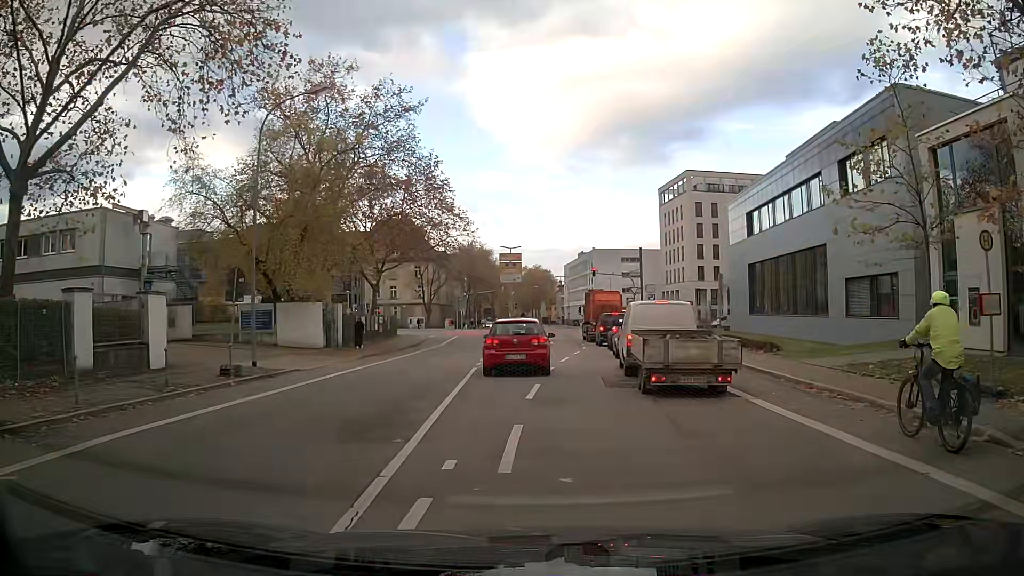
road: tertiary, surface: asphalt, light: Day
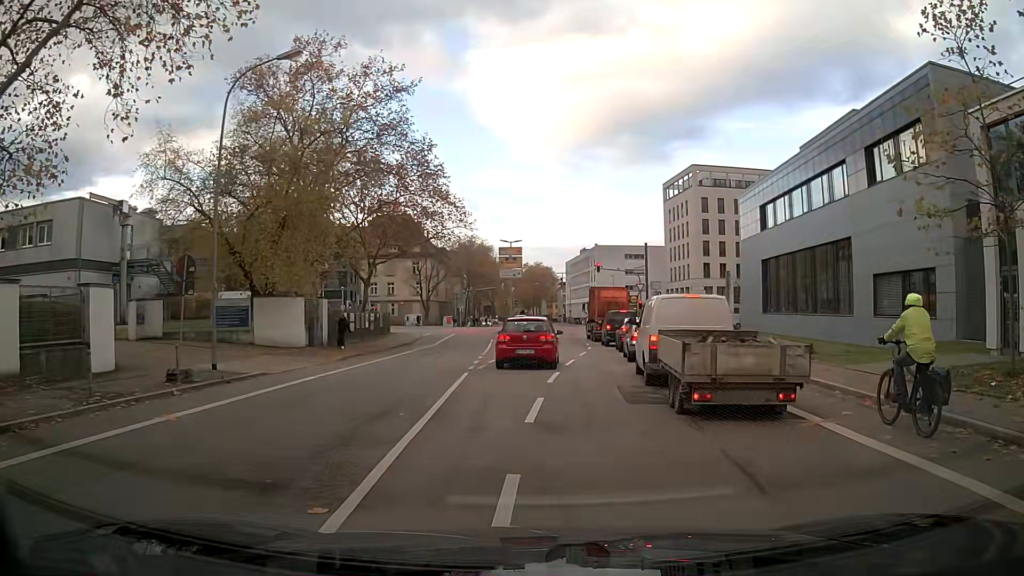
(0.0, +3.1) m; 0°
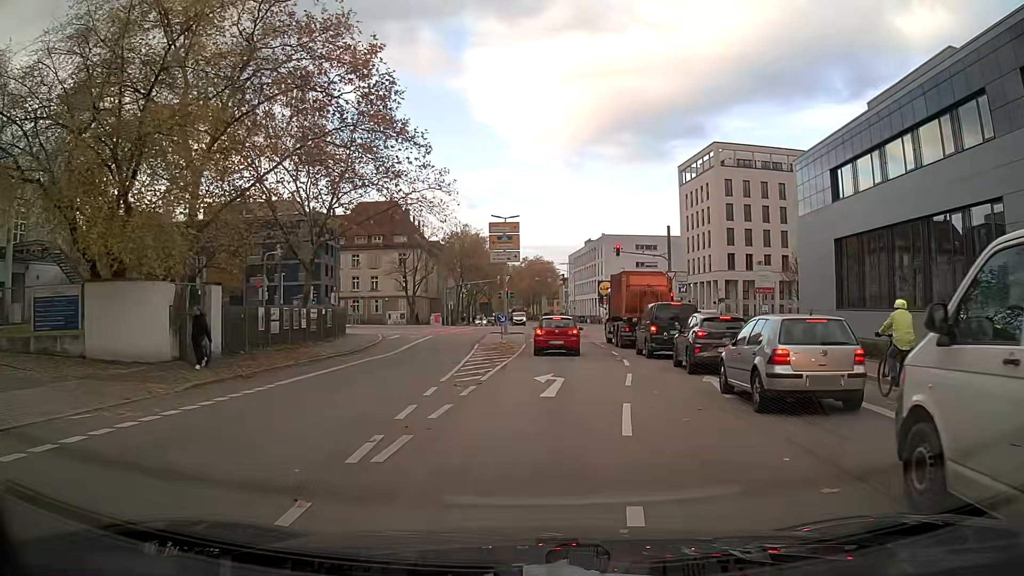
(-0.4, +13.3) m; -1°
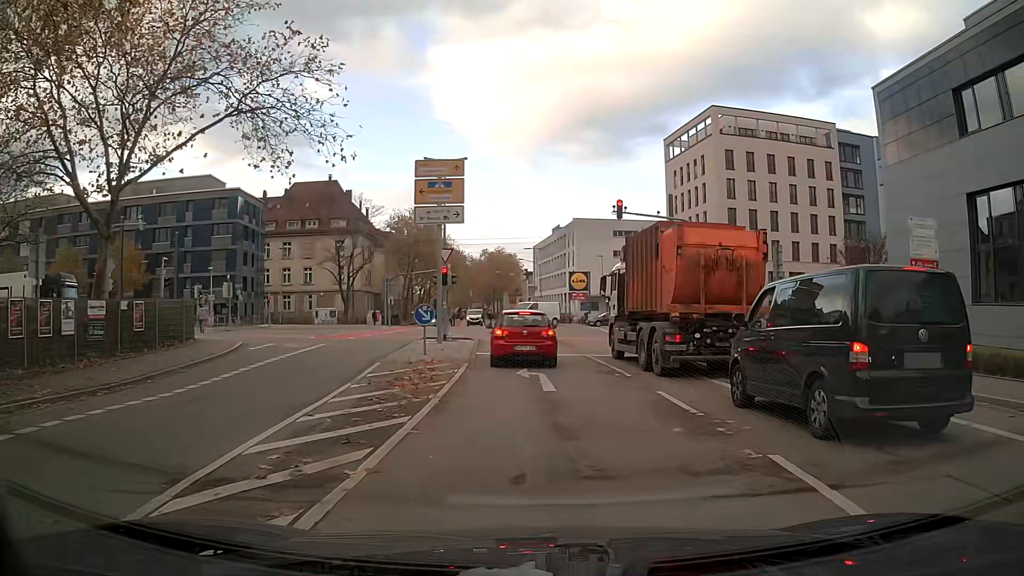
(+0.4, +16.4) m; +4°
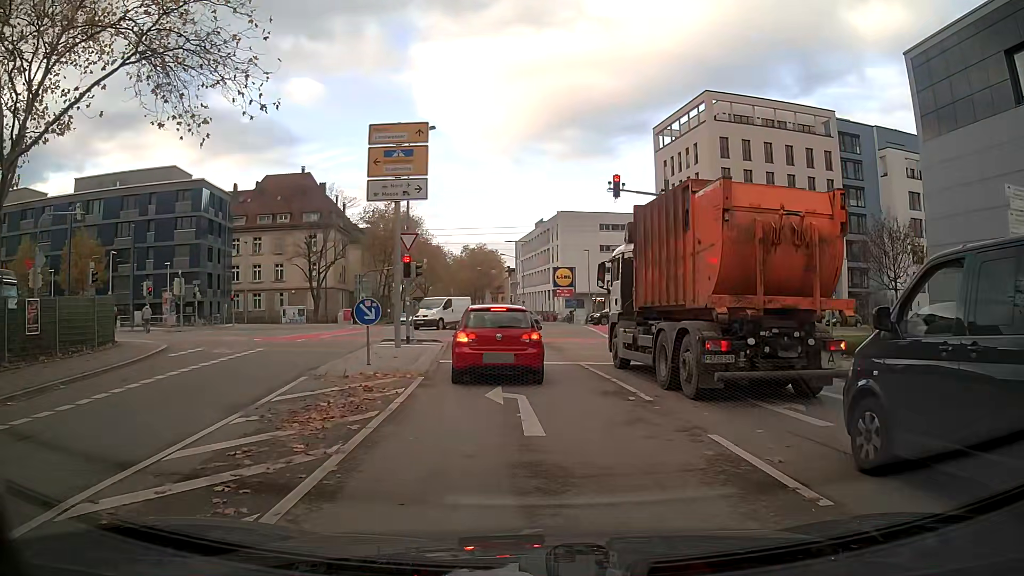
(0.0, +4.7) m; +1°
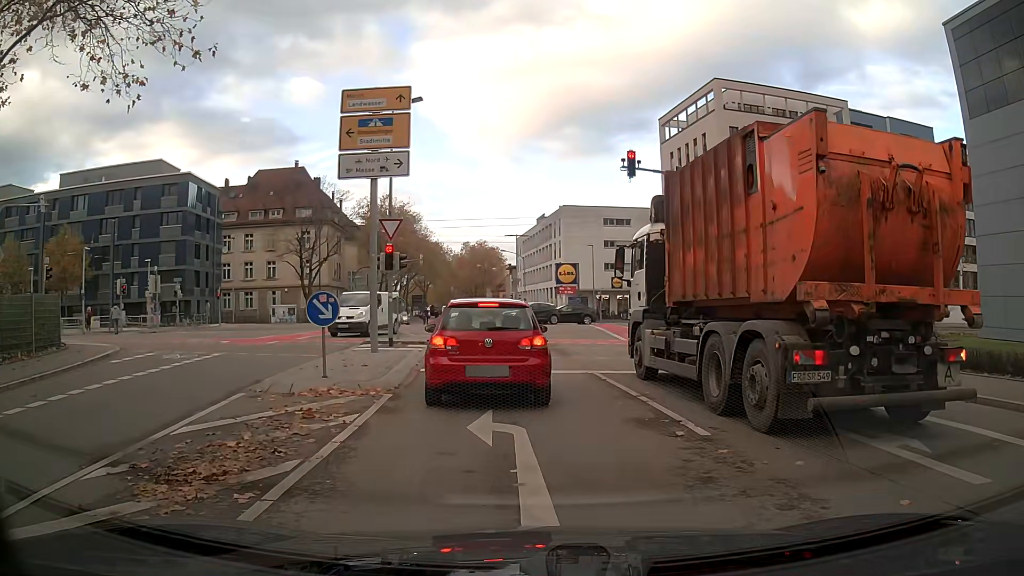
(0.0, +3.2) m; 0°
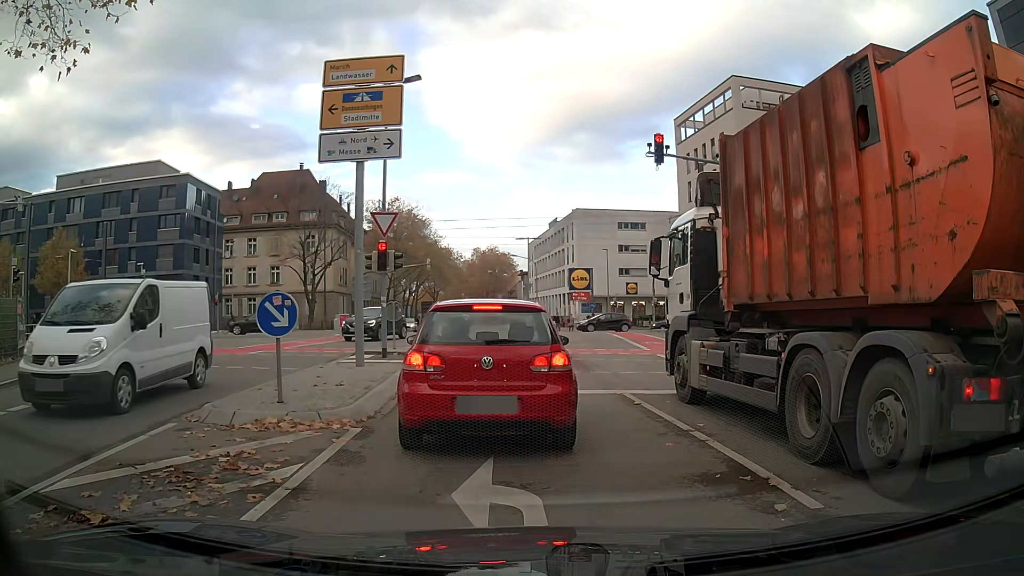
(0.0, +2.6) m; +1°
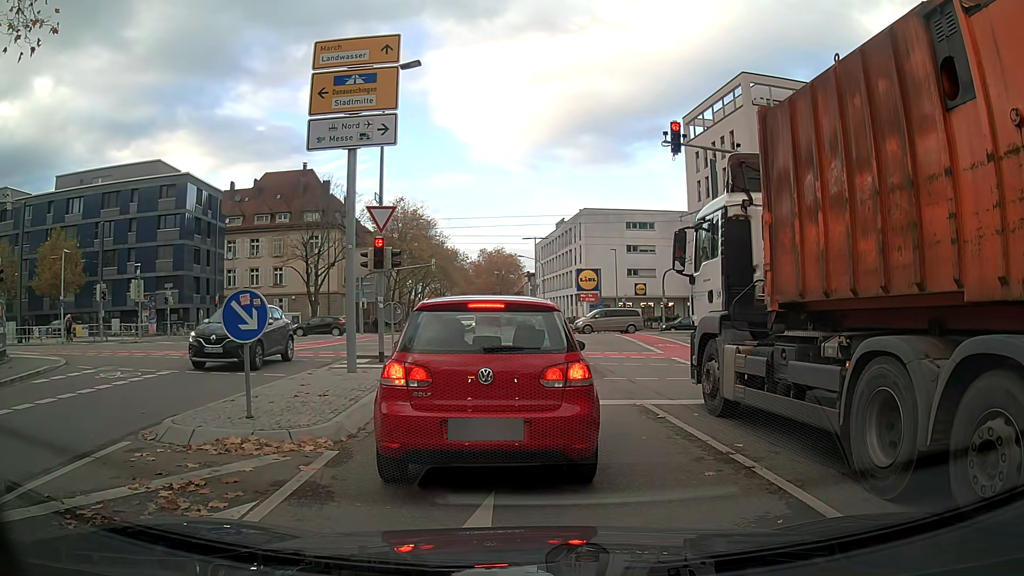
(0.0, +1.3) m; 0°
(-1, +10) (-2, +20) (-5, +29) (-10, +38) (-18, +44) (-28, +45) (-38, +44) (-48, +43) (-58, +41) (-67, +39) m
